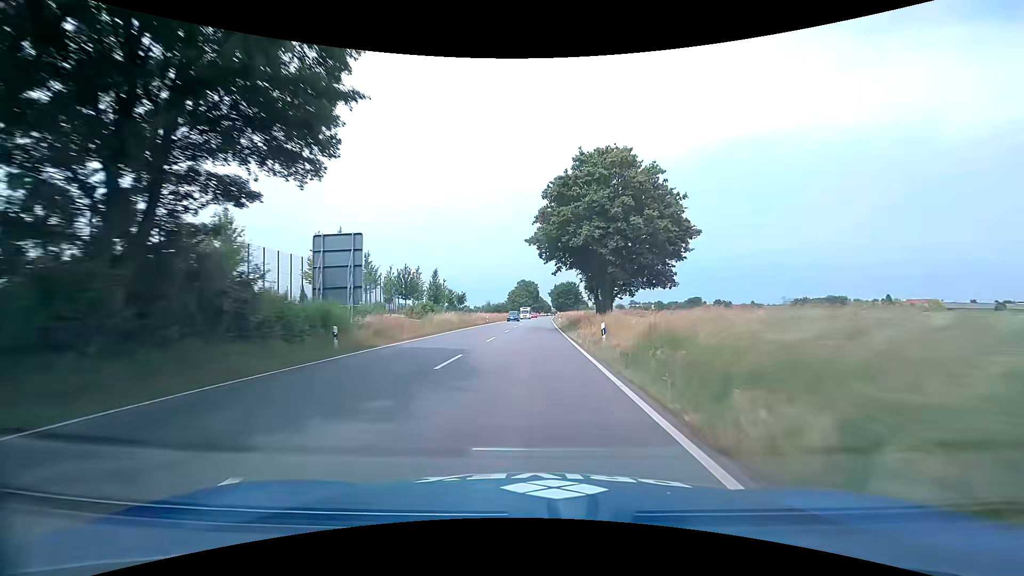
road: primary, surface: asphalt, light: Day
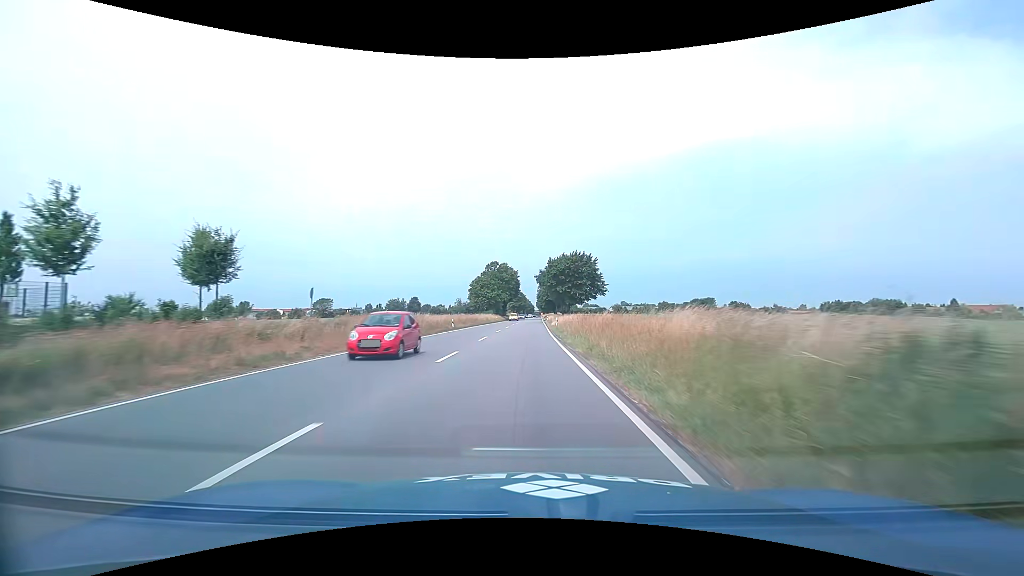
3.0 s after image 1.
(+1.1, +70.0) m; +2°
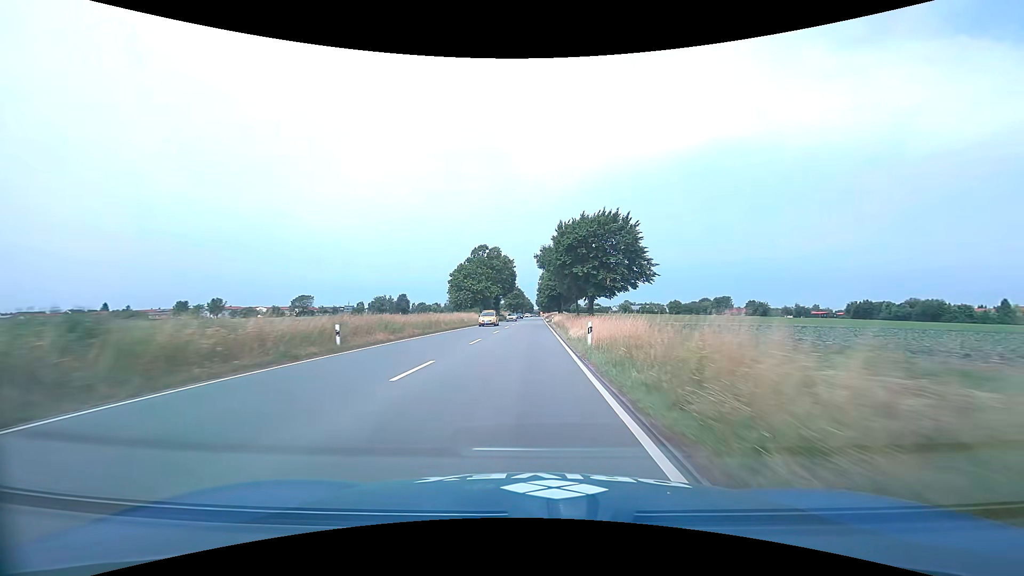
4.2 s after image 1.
(0.0, +28.1) m; 0°
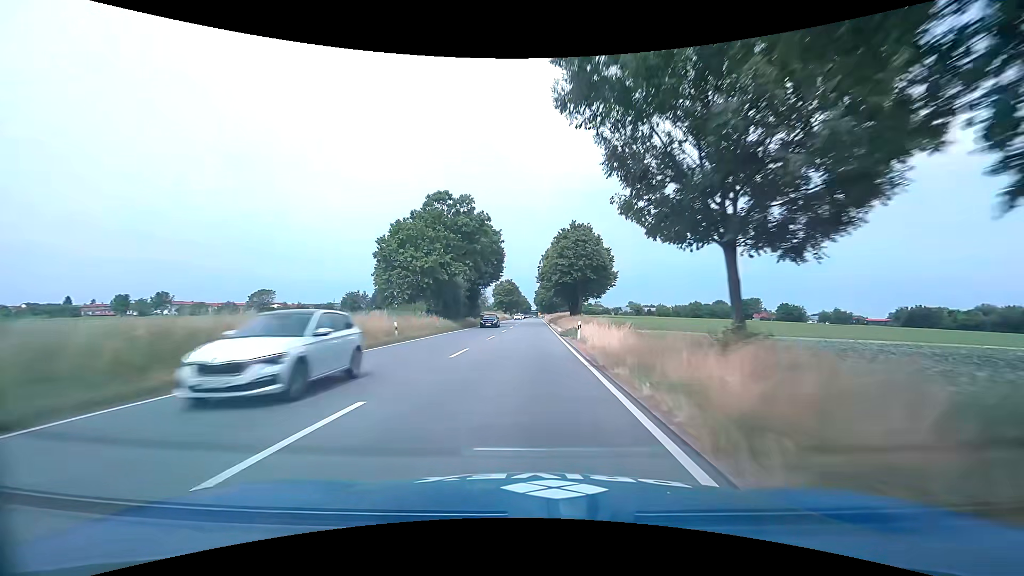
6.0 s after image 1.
(0.0, +42.4) m; 0°
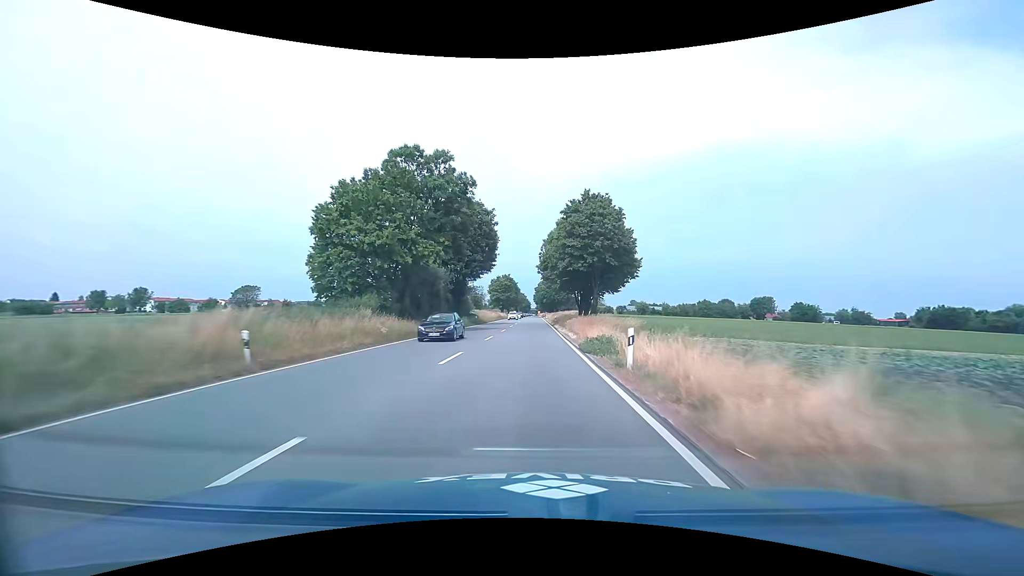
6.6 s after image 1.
(+0.1, +14.2) m; 0°
